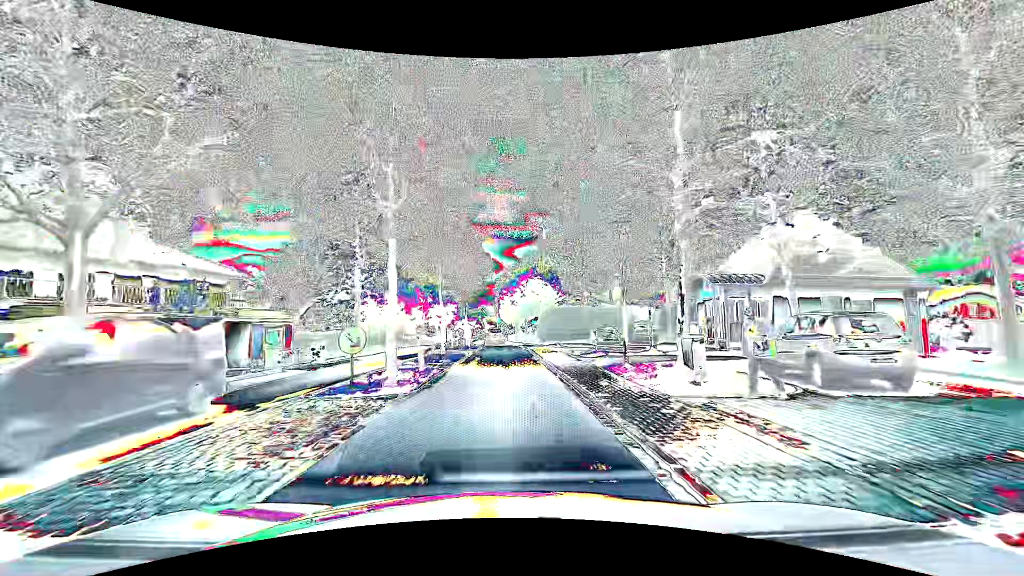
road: primary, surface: asphalt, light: Day
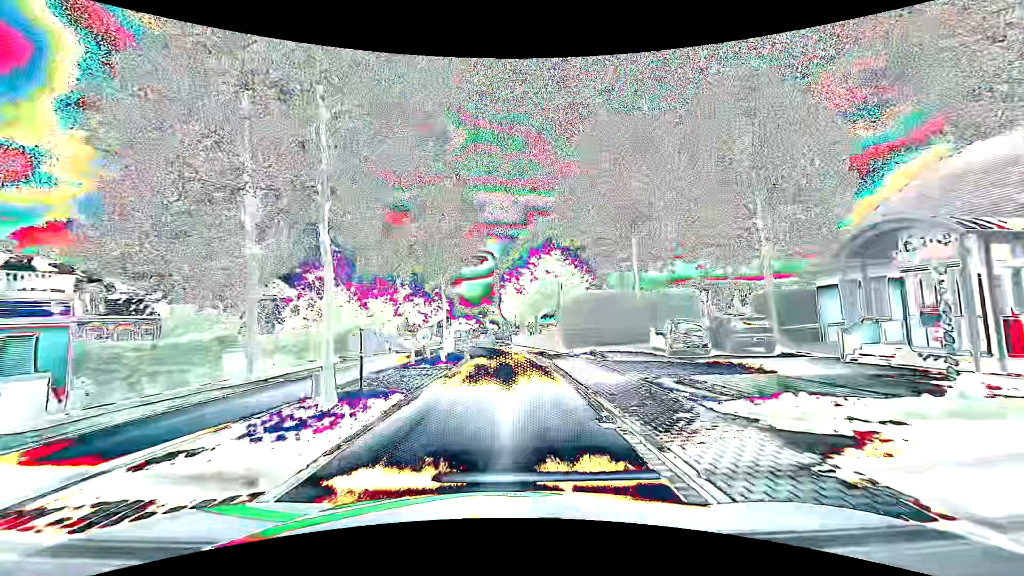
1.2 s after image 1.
(0.0, +15.9) m; 0°
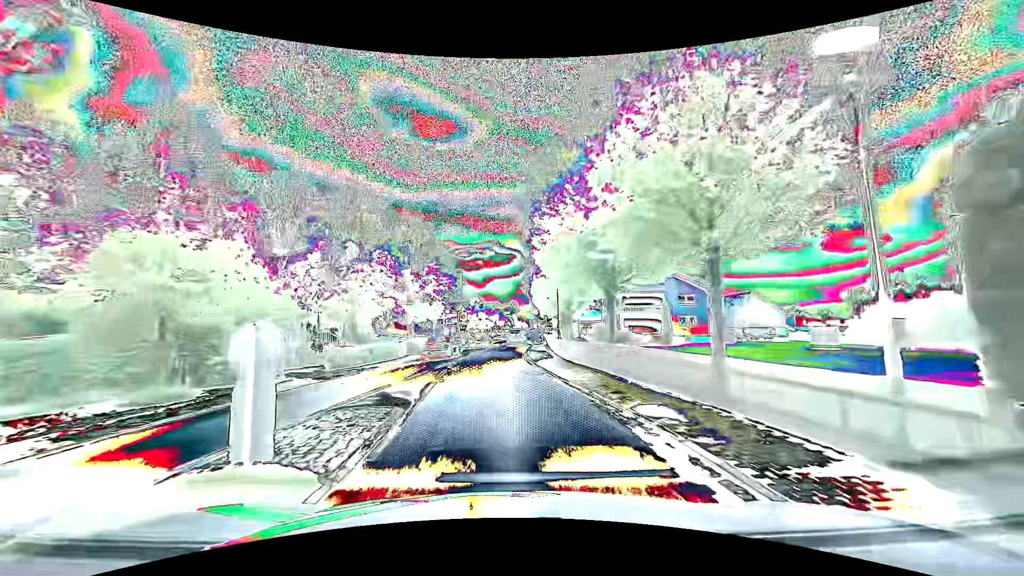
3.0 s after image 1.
(-0.6, +23.9) m; -3°
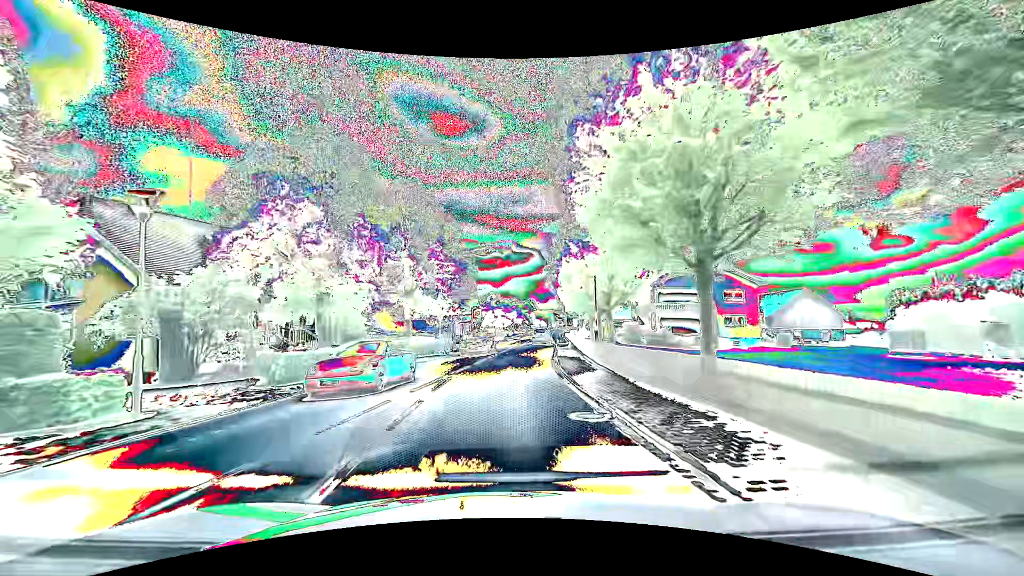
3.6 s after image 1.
(-0.2, +8.0) m; -3°
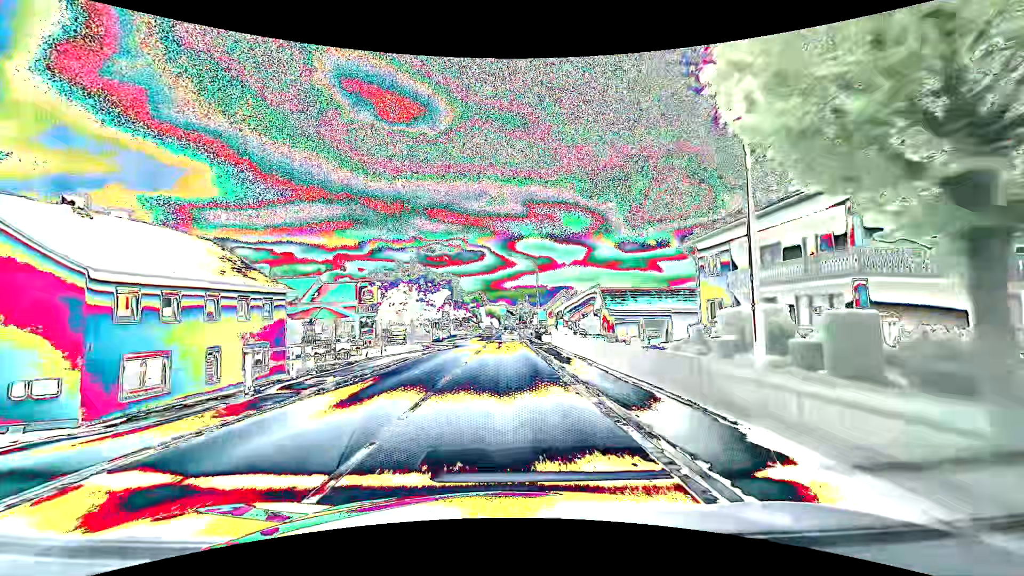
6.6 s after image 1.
(+1.7, +39.8) m; +6°
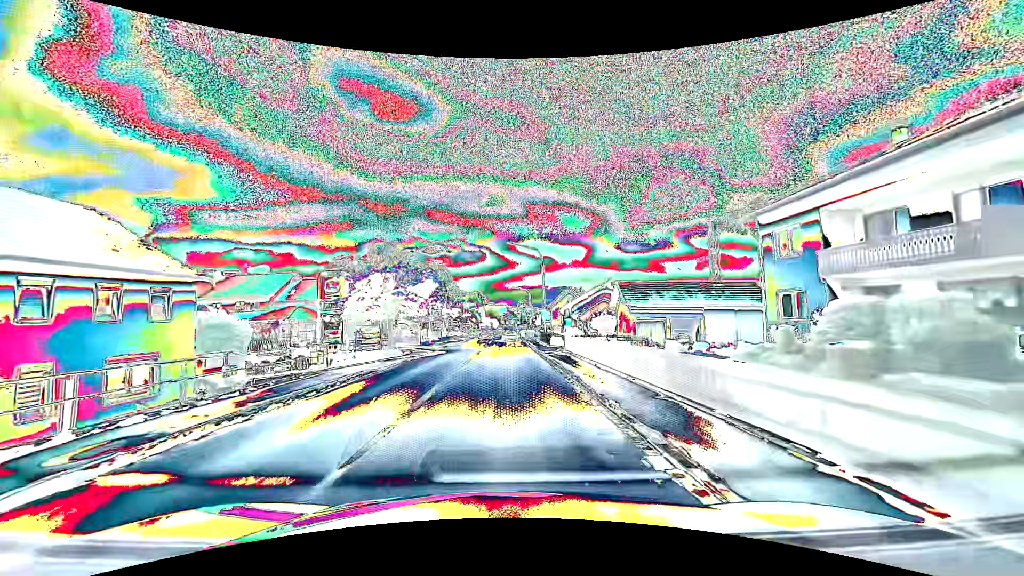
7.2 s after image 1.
(0.0, +8.0) m; 0°
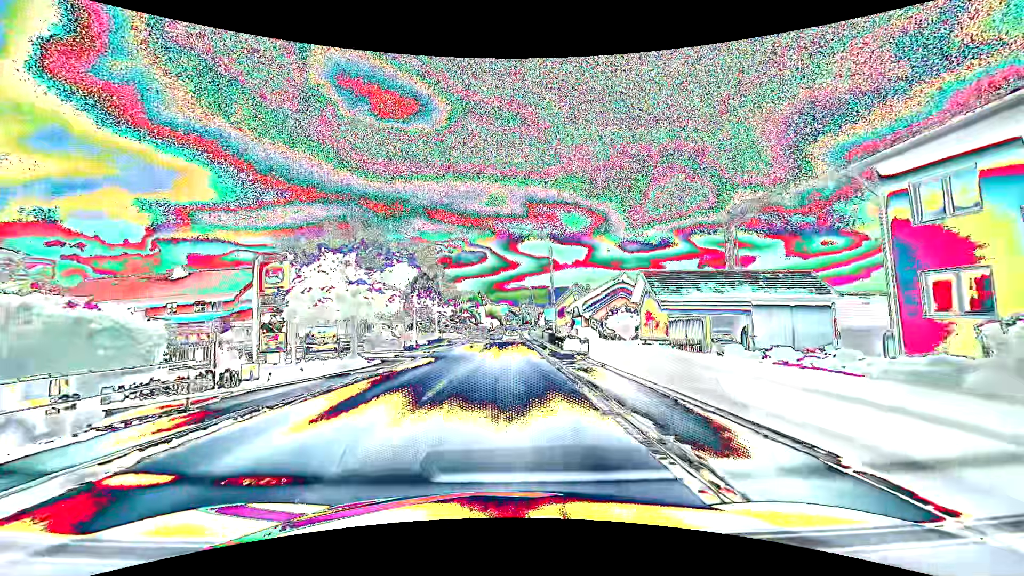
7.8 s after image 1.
(-0.1, +8.0) m; 0°
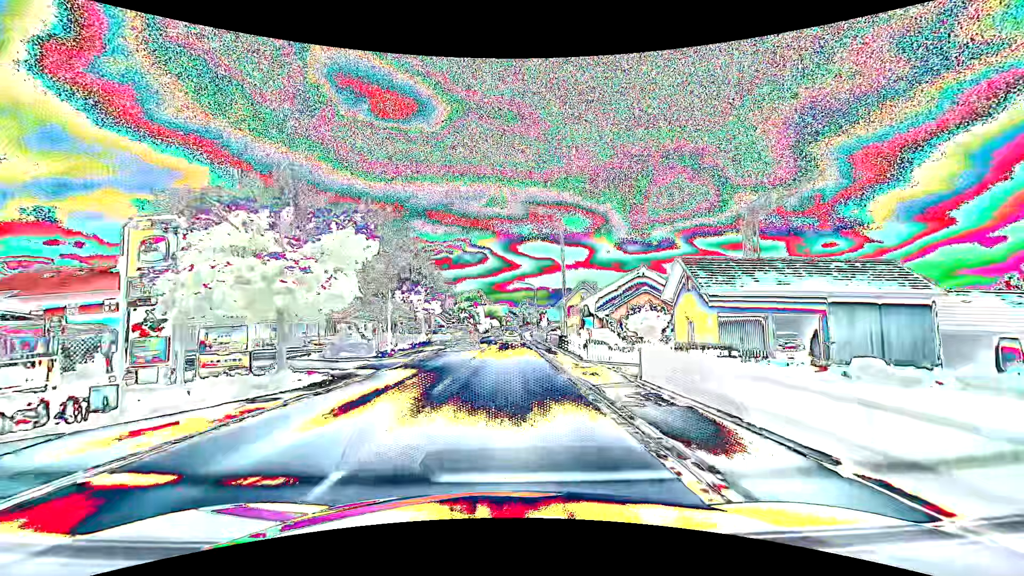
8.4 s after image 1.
(-0.1, +7.9) m; -1°
(0, +10) (0, +20) (0, +30) (0, +40) (0, +50) (0, +60) (+1, +70) (+1, +80) (+1, +90) (+1, +100) m
